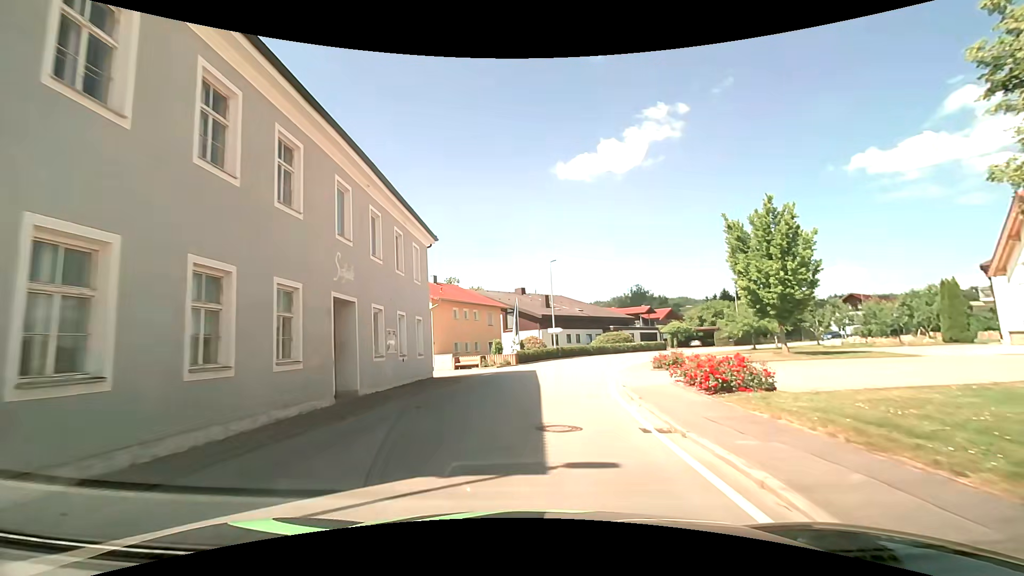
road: secondary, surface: asphalt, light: Day
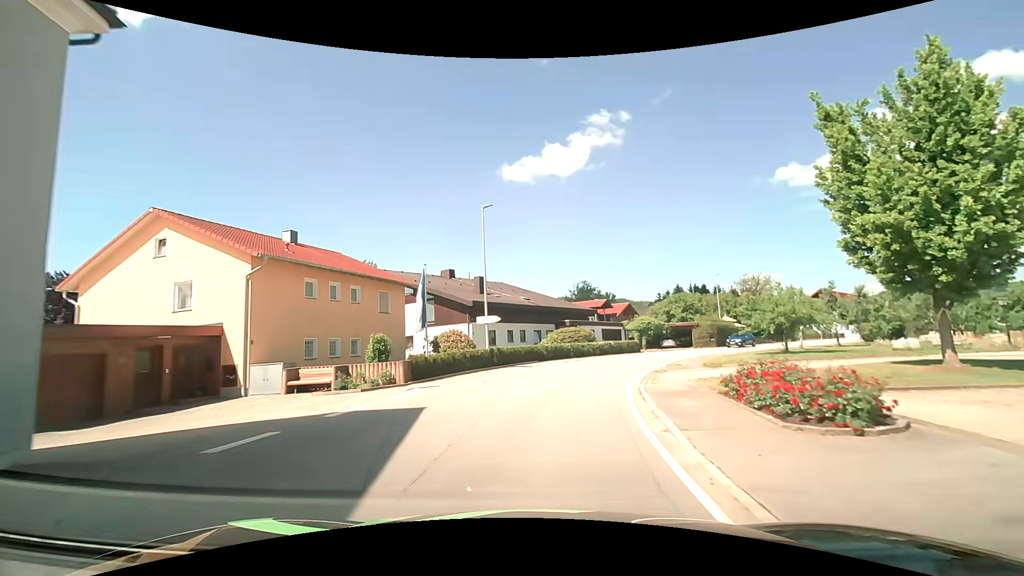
(+1.1, +17.1) m; +7°
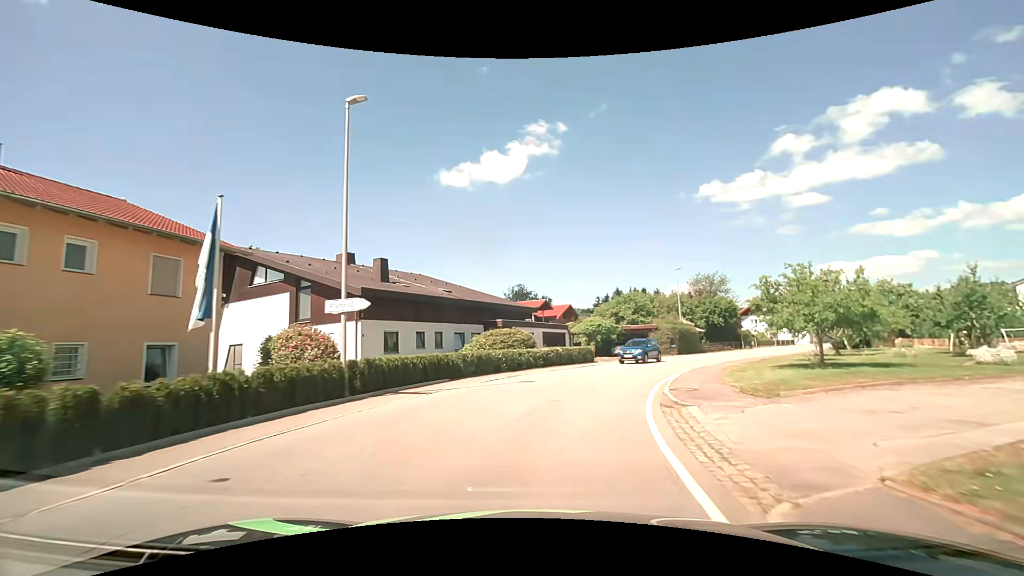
(+0.8, +11.7) m; +7°
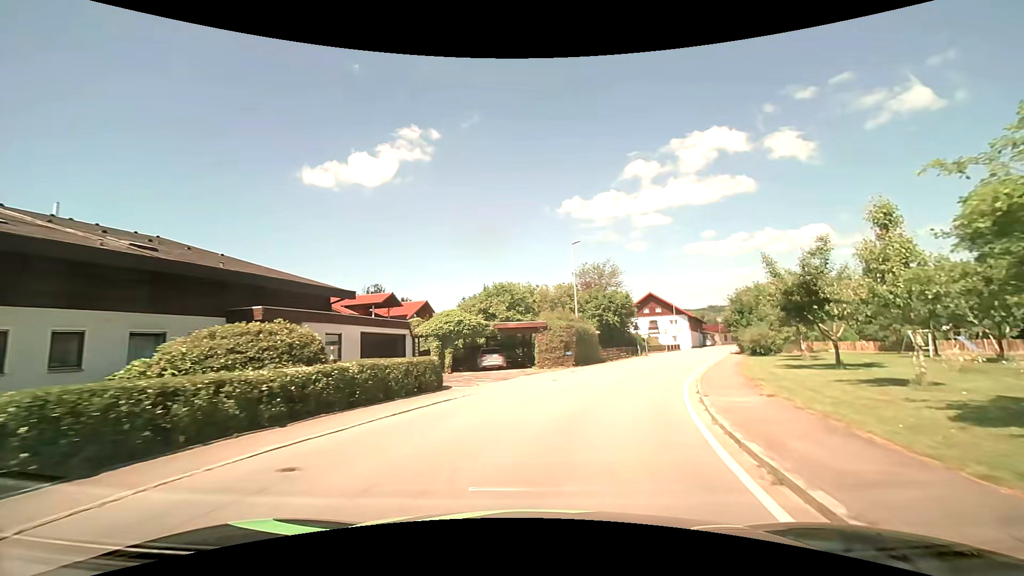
(+2.4, +17.1) m; +16°
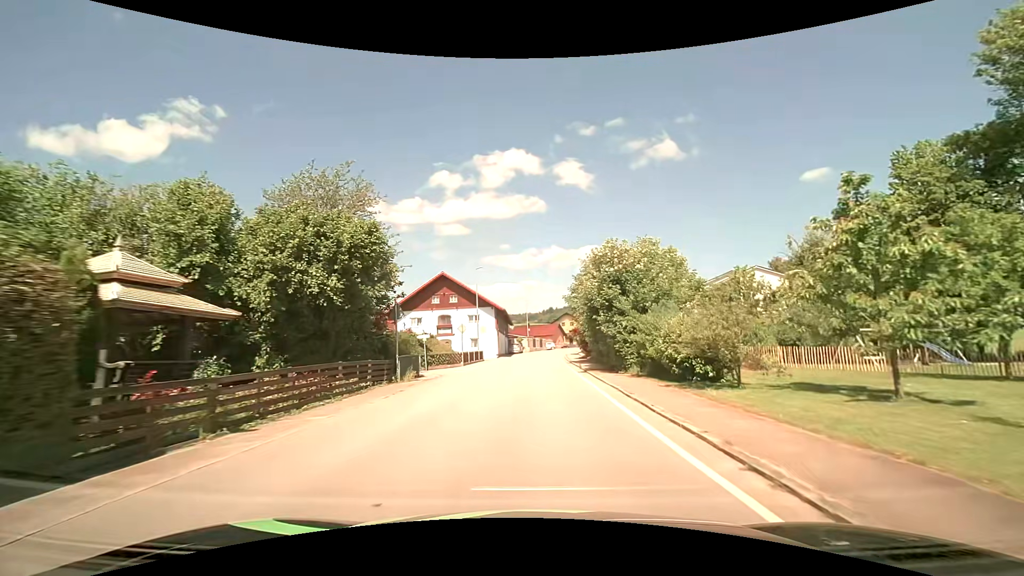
(+6.9, +28.9) m; +23°
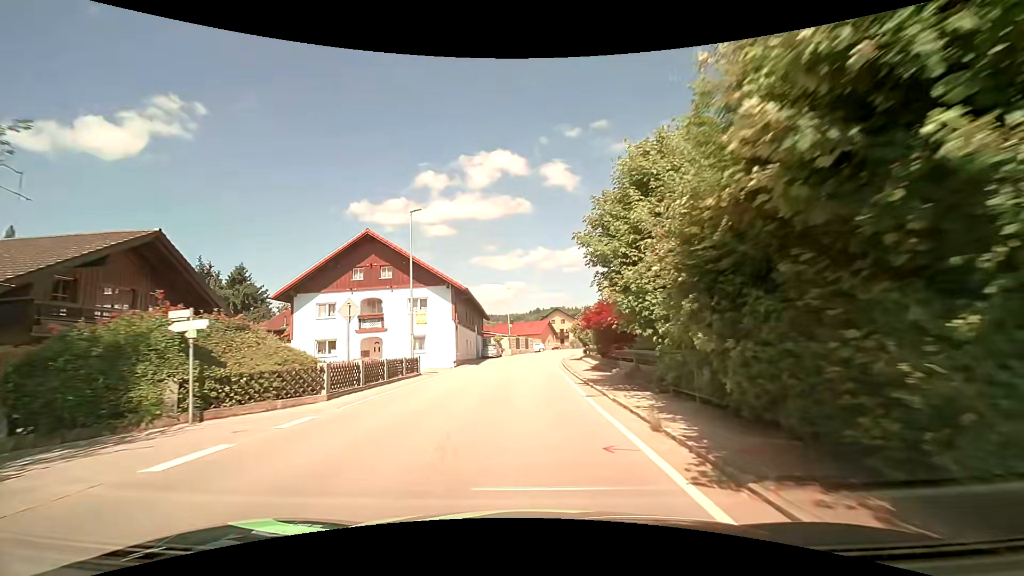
(+0.5, +19.5) m; +1°
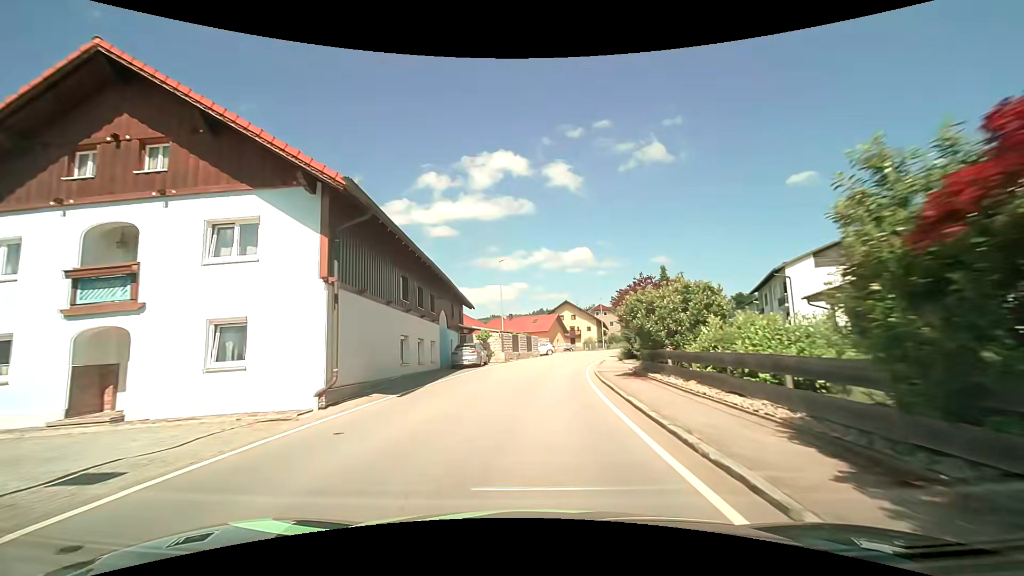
(-0.1, +20.7) m; 0°
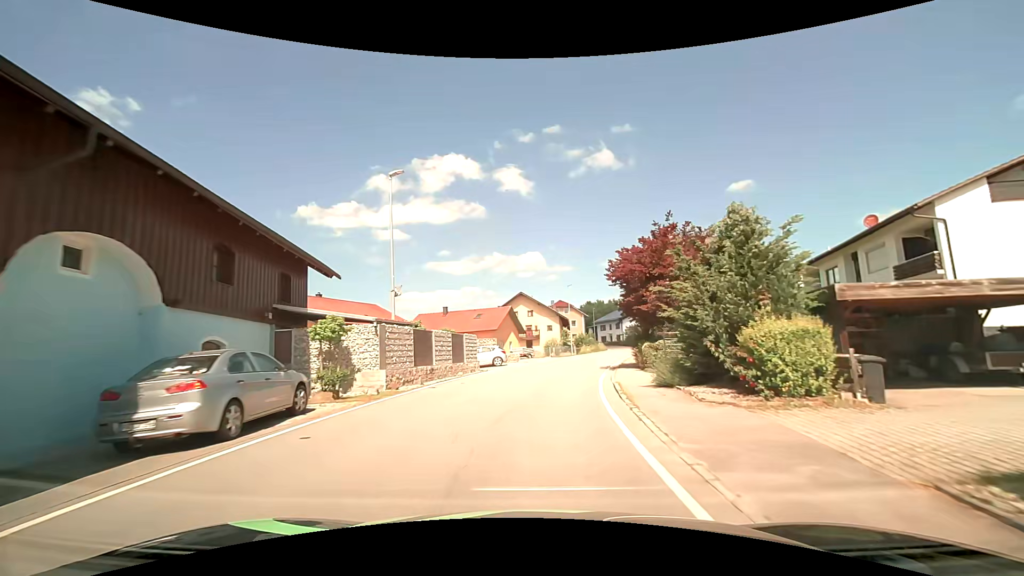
(+0.8, +21.4) m; +5°
(0, +10) (+1, +20) (+3, +30) (+5, +40) (+8, +49) (+10, +59) (+13, +69) (+15, +78) (+17, +88) (+18, +98) m
